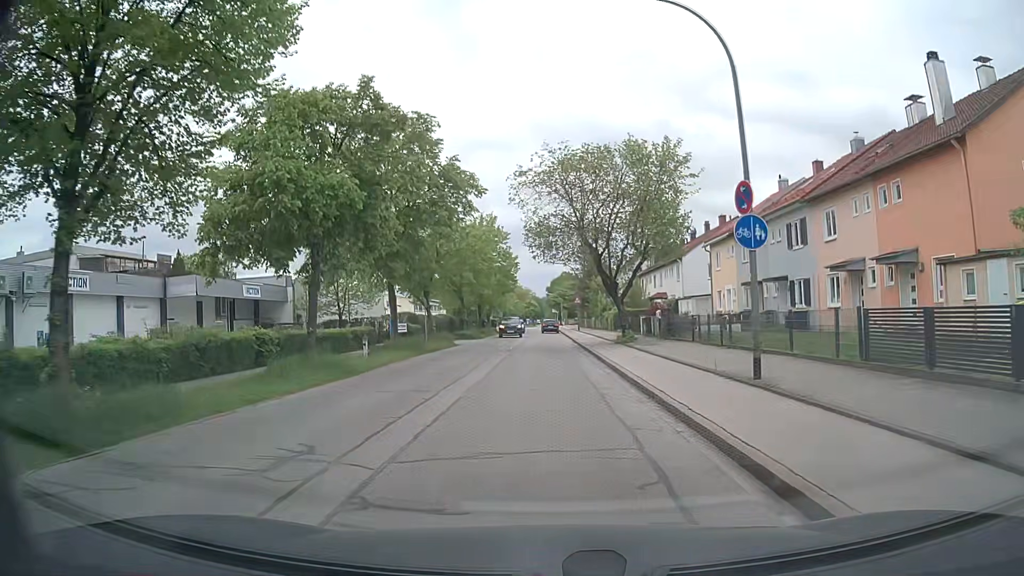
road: tertiary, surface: asphalt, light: Day
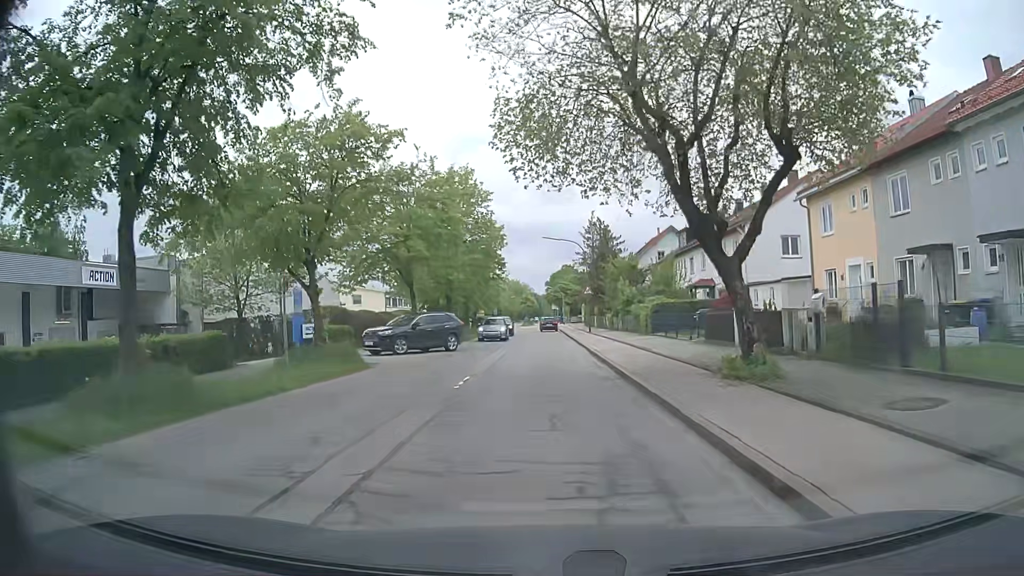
(+0.2, +19.1) m; +2°
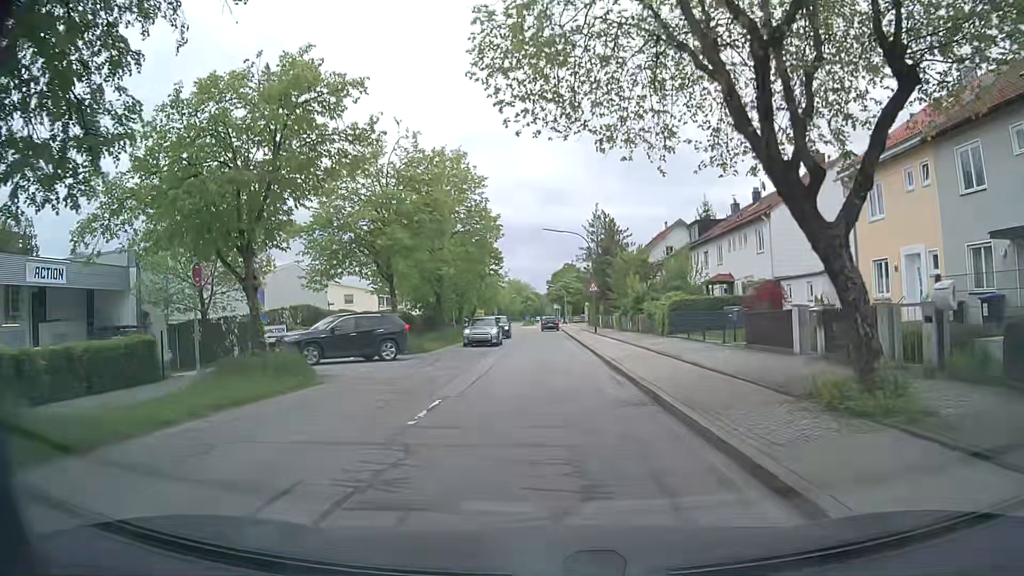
(-0.1, +4.5) m; -2°
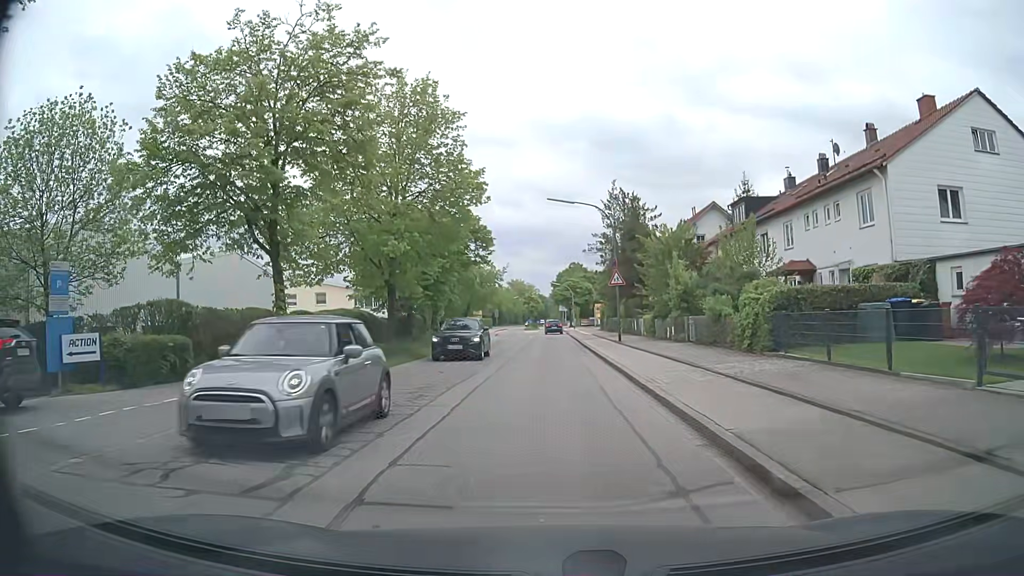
(0.0, +12.6) m; +1°
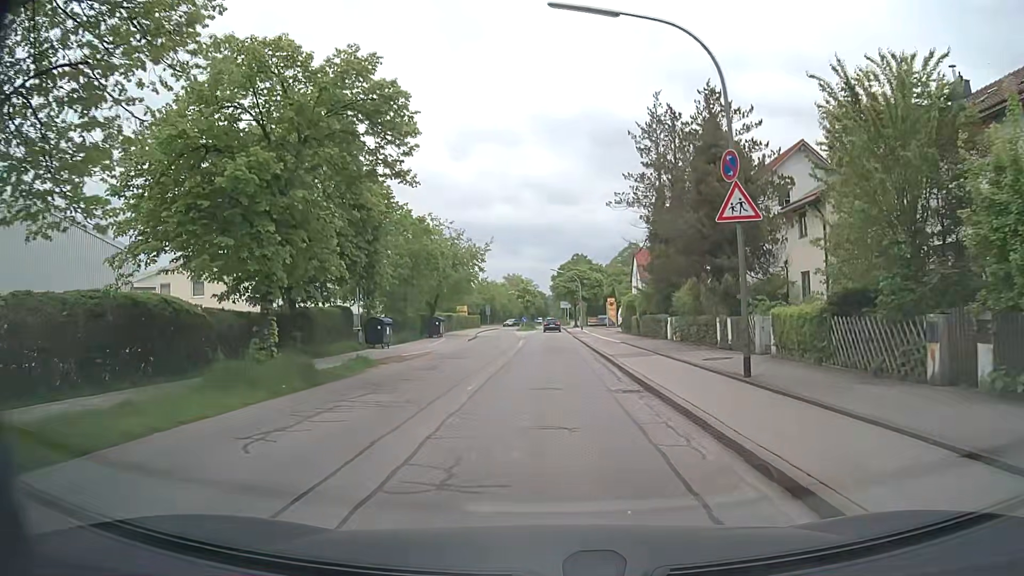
(-0.5, +21.6) m; -2°
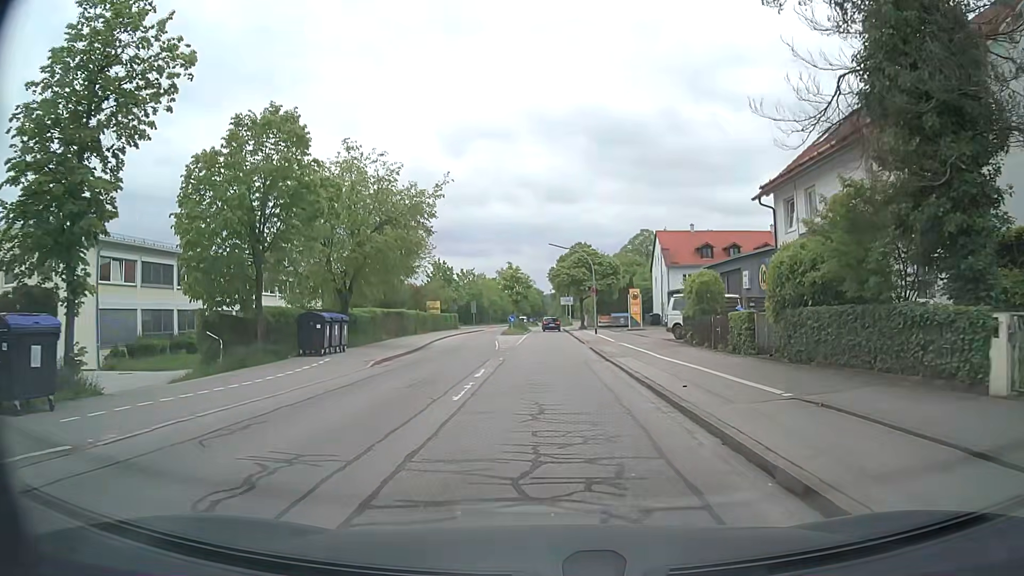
(+0.4, +23.2) m; +1°
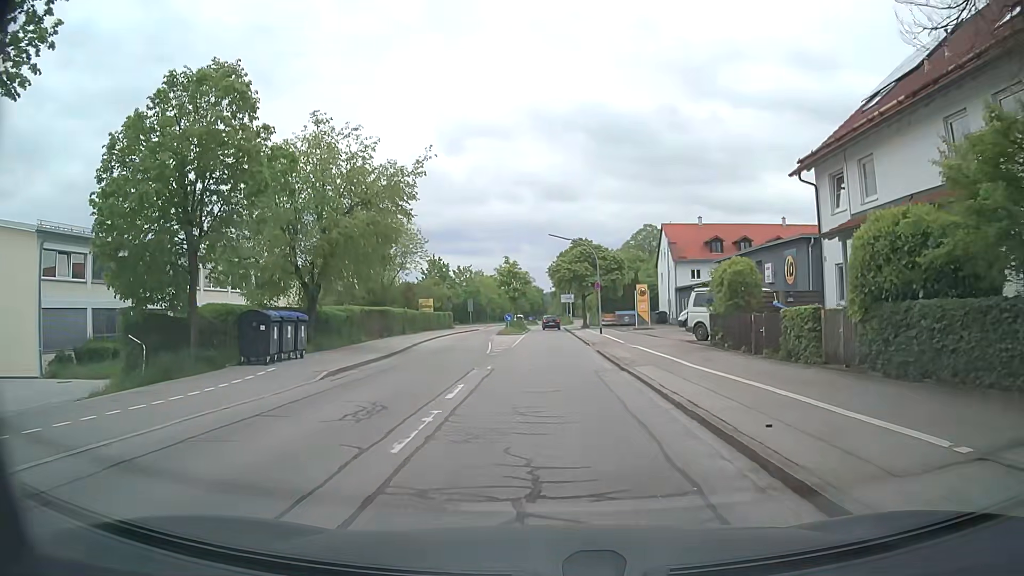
(0.0, +4.5) m; 0°
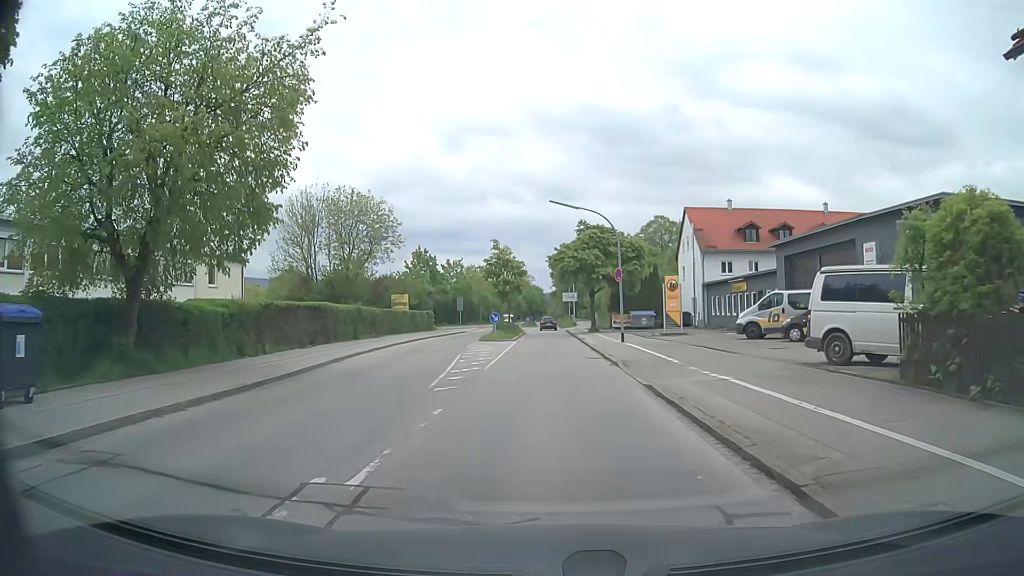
(0.0, +12.6) m; -1°
(0, +10) (0, +20) (0, +30) (+1, +40) (+1, +50) (+1, +60) (+1, +70) (+1, +80) (+1, +90) (+1, +100) m
